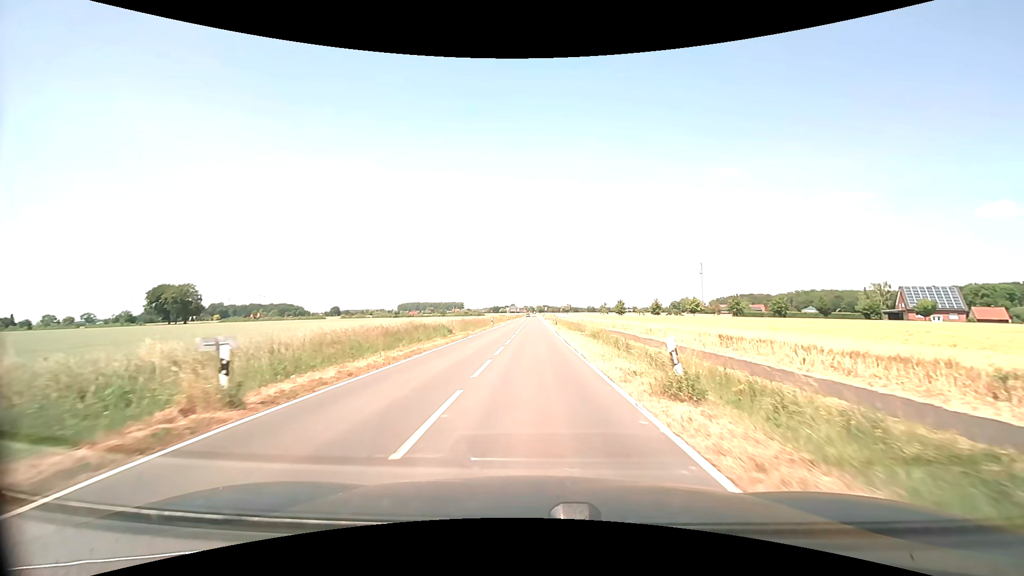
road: secondary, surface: asphalt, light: Day
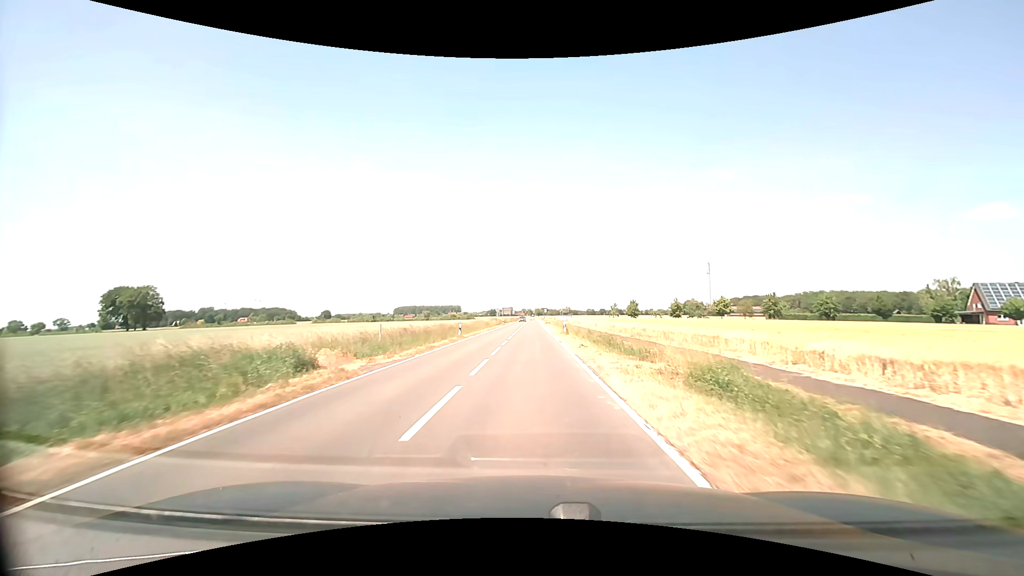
(+0.1, +23.7) m; 0°
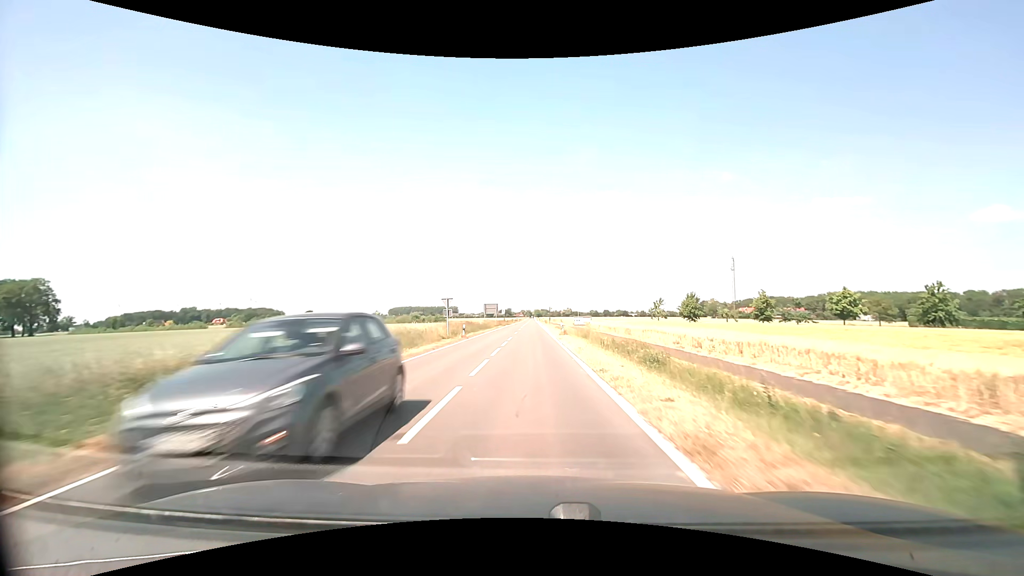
(-0.3, +49.2) m; 0°
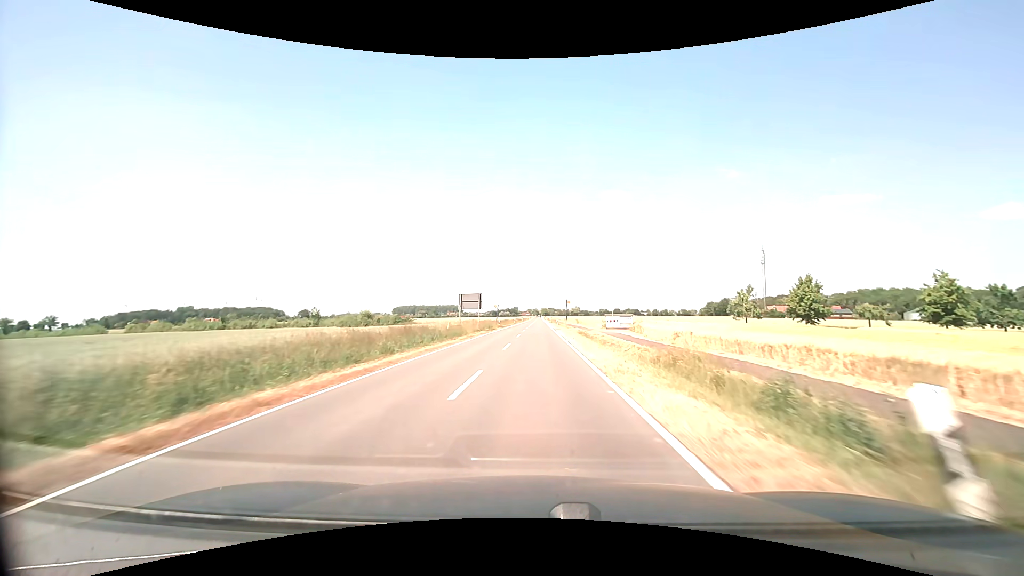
(-0.1, +33.8) m; -1°
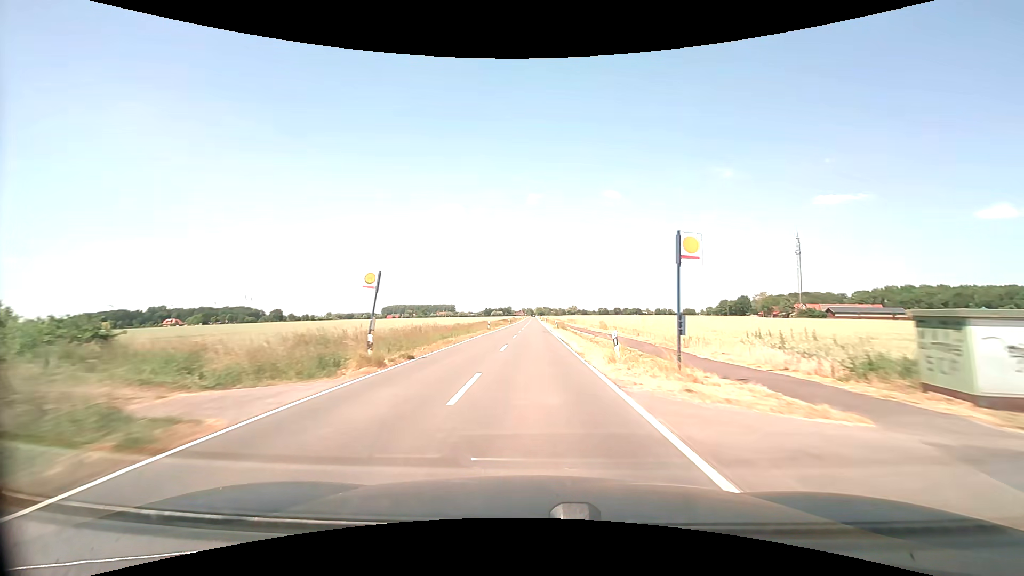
(+0.3, +49.0) m; +1°
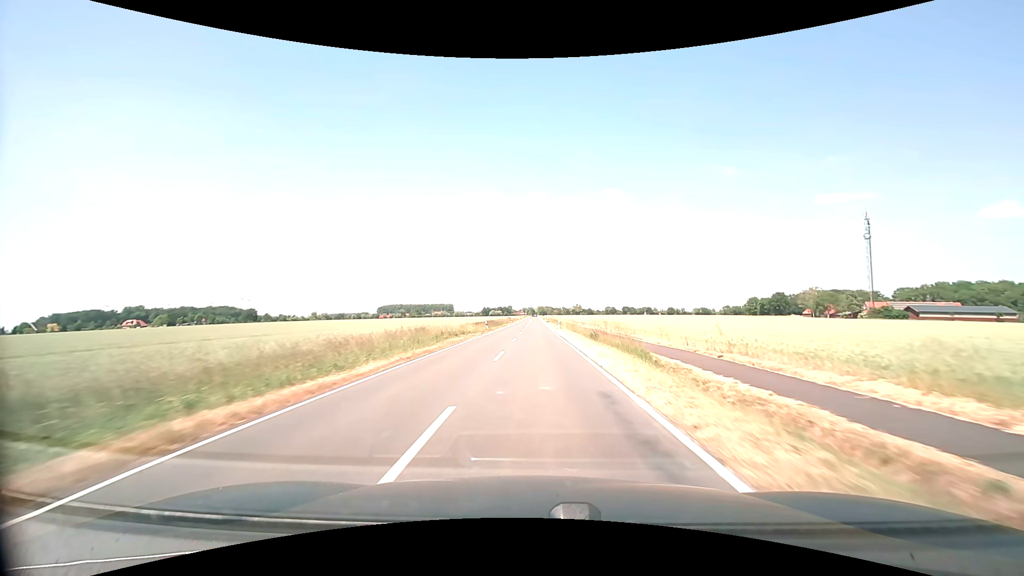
(-0.2, +52.9) m; 0°
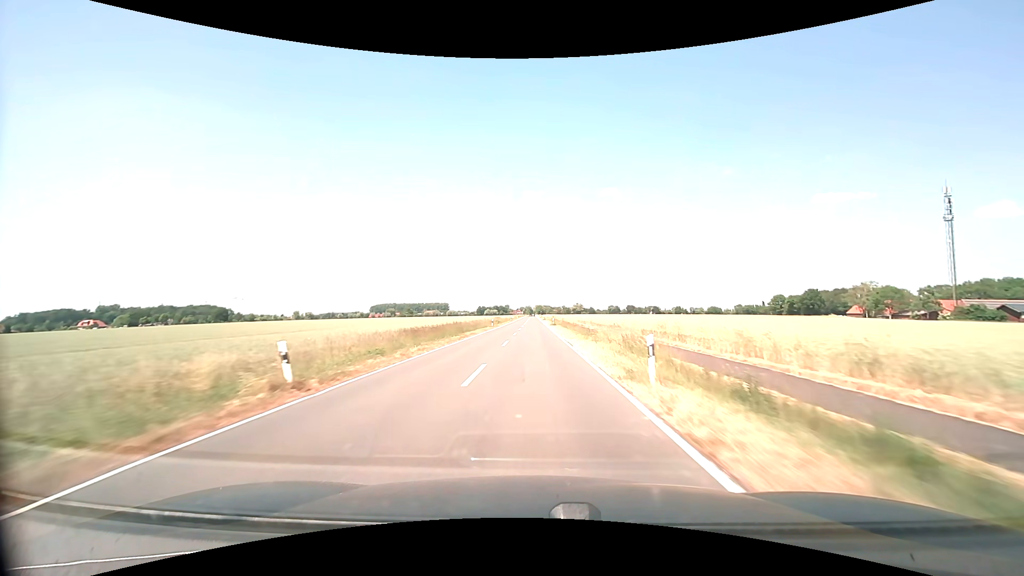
(+0.1, +42.1) m; 0°
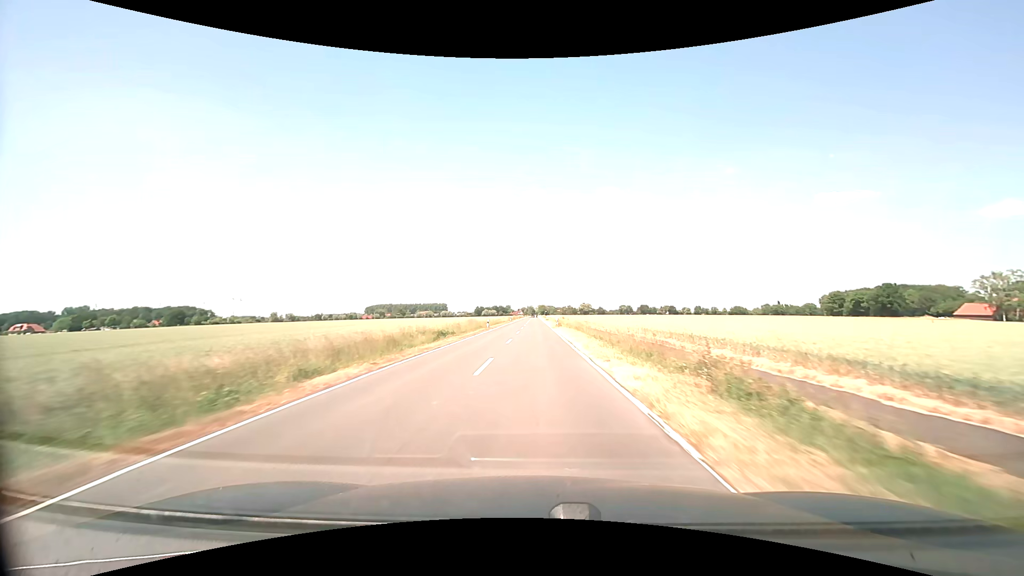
(-0.1, +58.6) m; 0°
(0, +10) (0, +20) (0, +30) (0, +40) (0, +50) (0, +60) (0, +70) (0, +80) (0, +90) (0, +100) m
